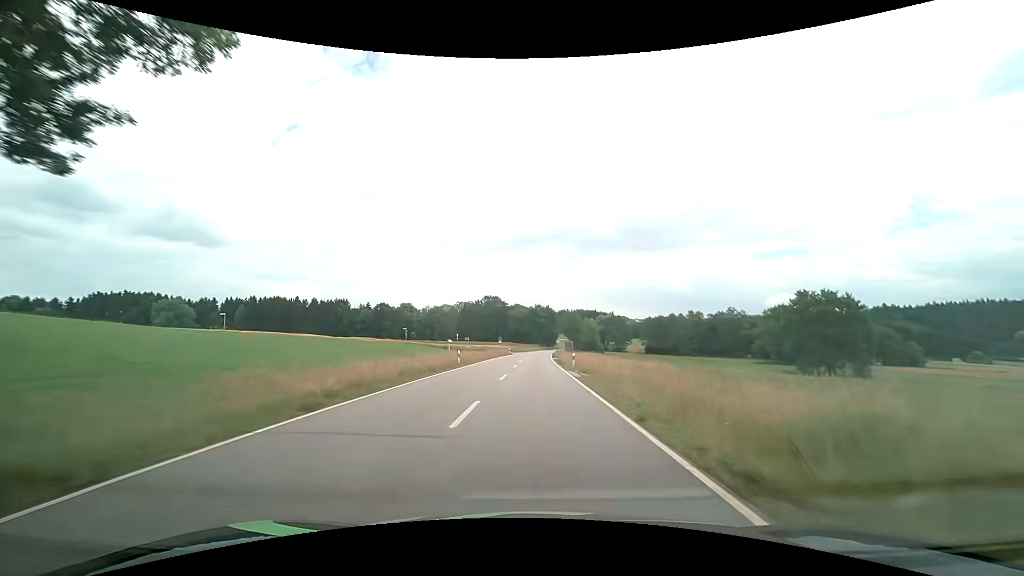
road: tertiary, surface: asphalt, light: Day
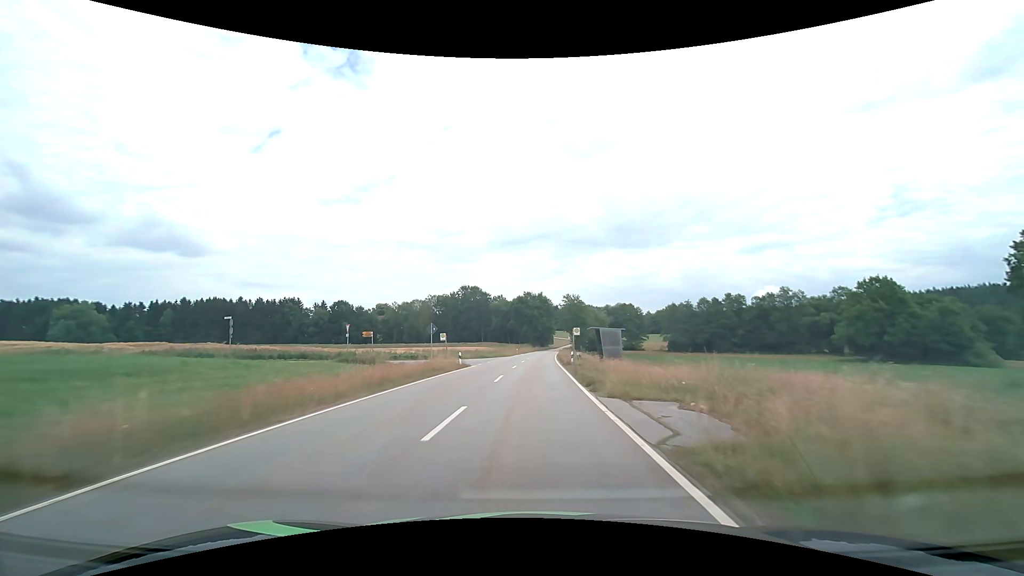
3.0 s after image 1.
(+0.6, +49.9) m; +1°
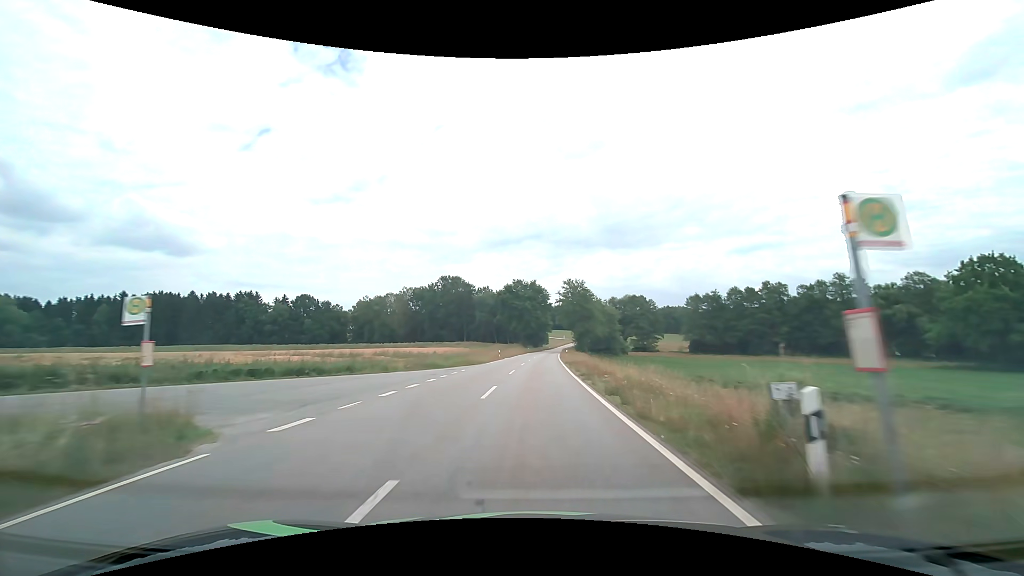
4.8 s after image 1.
(+0.2, +30.7) m; +1°
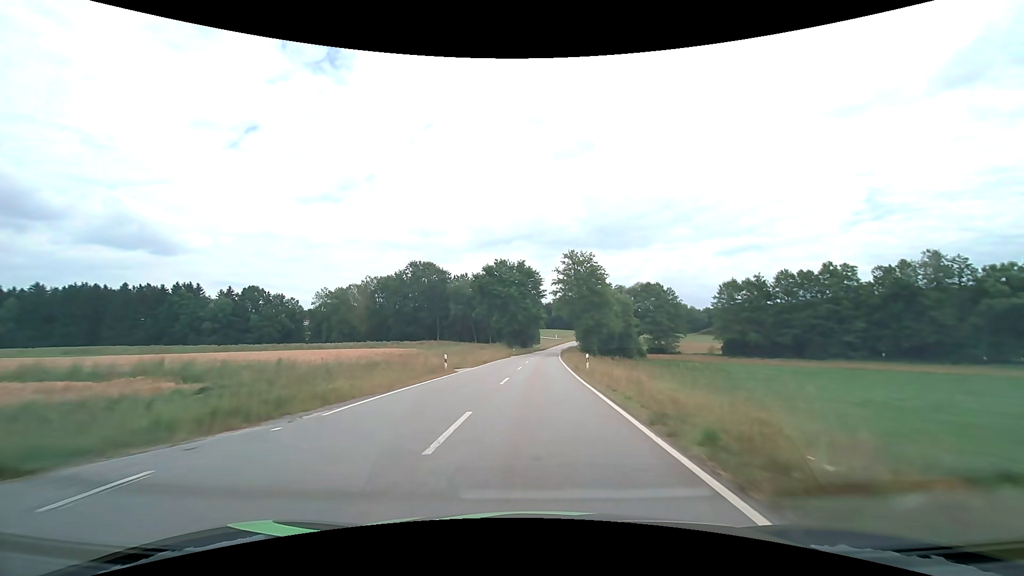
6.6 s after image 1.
(+0.4, +31.2) m; +1°
